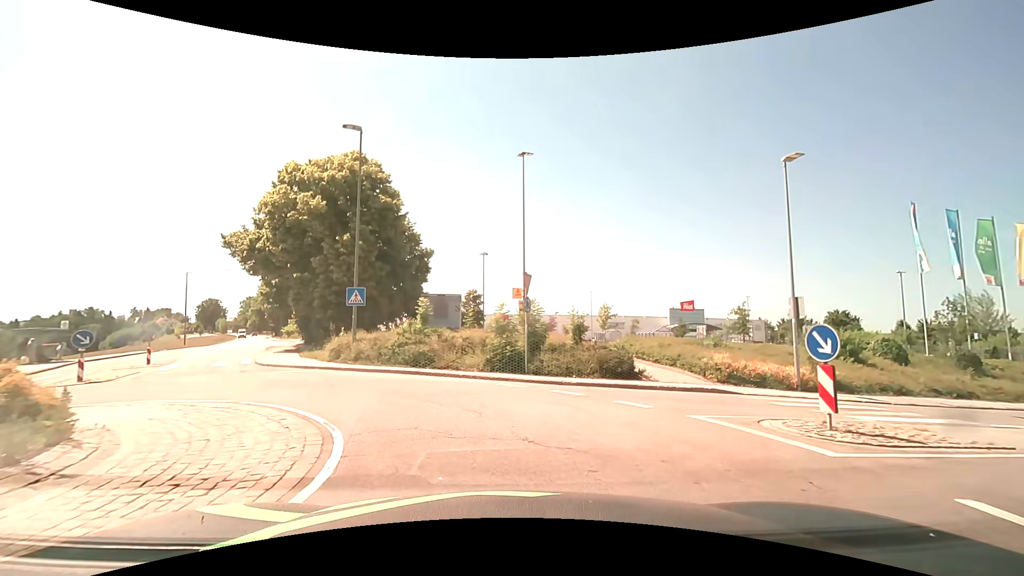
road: tertiary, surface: asphalt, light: Day
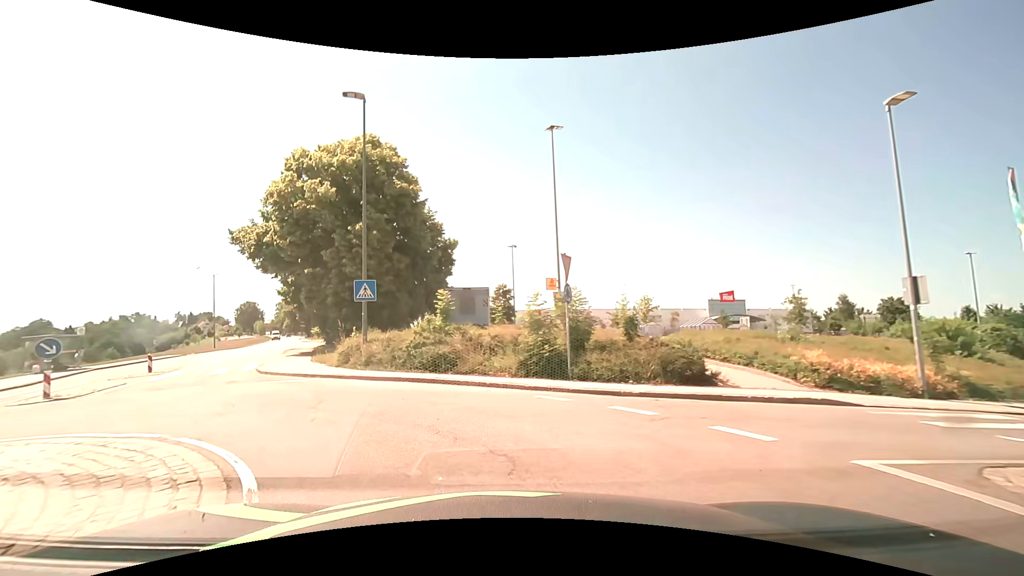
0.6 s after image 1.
(-0.1, +3.3) m; -4°
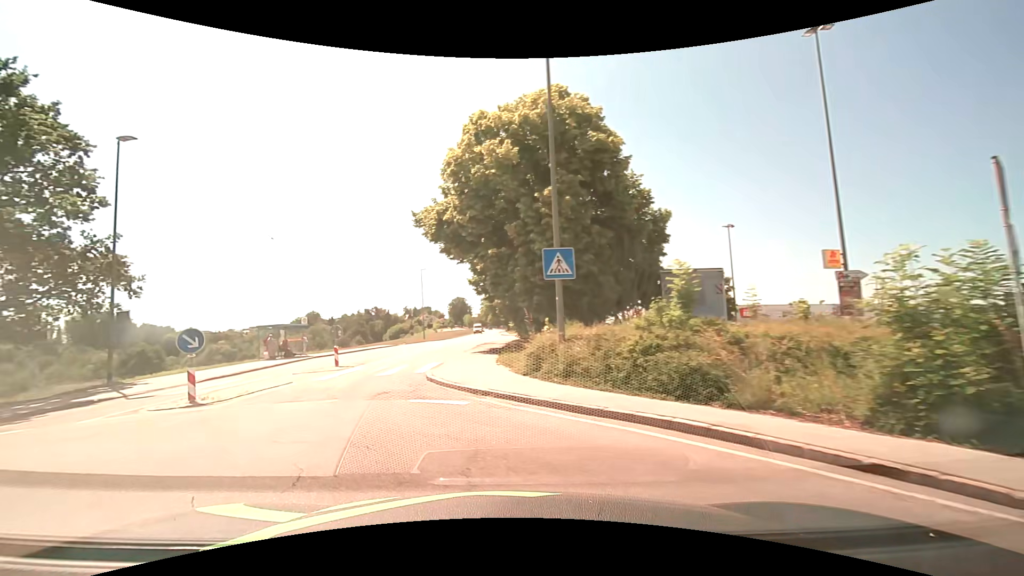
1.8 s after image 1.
(-1.1, +6.5) m; -21°
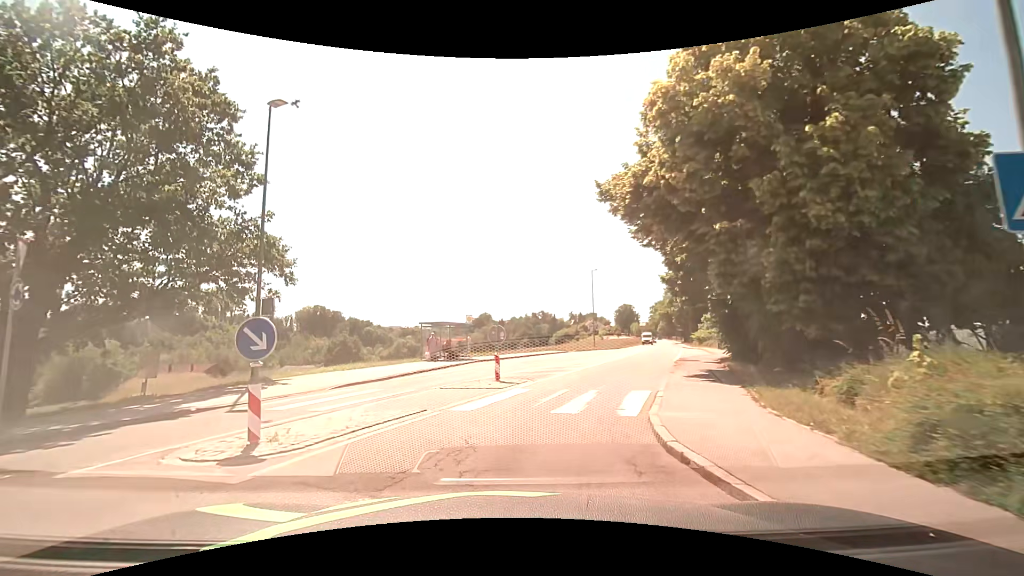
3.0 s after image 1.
(-1.3, +6.6) m; -20°
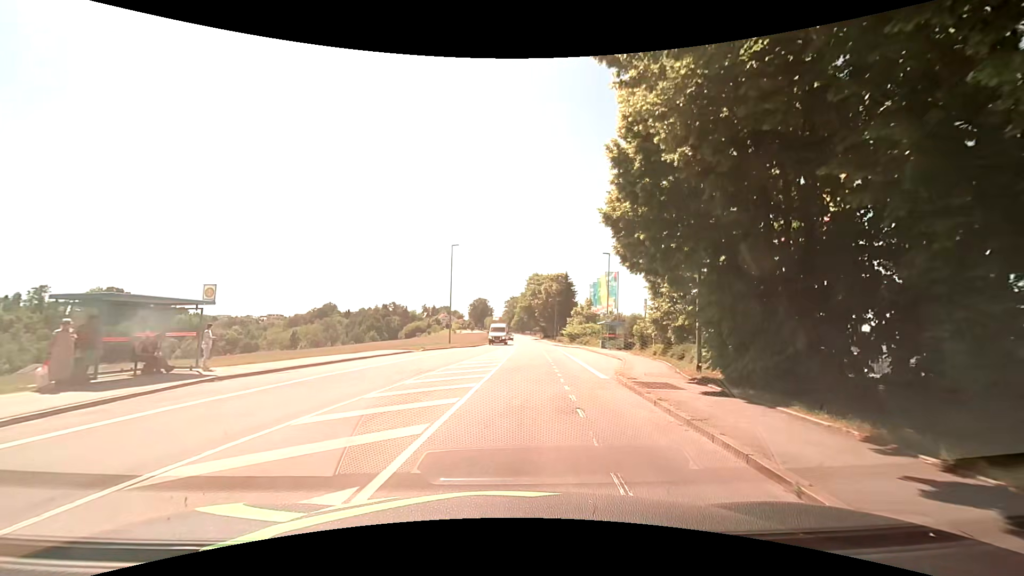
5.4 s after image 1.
(+1.9, +15.4) m; +18°
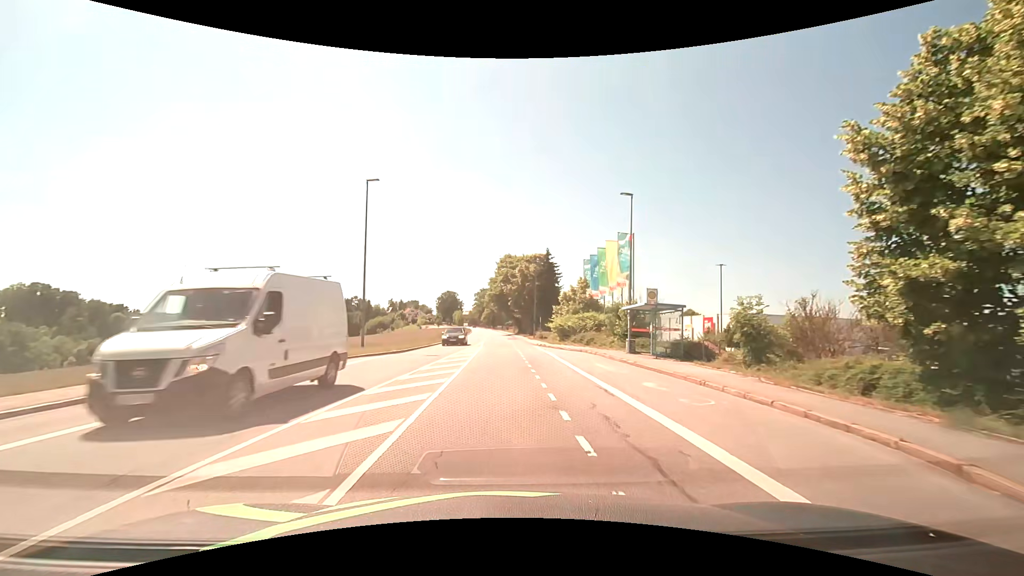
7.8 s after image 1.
(+0.9, +21.1) m; +3°
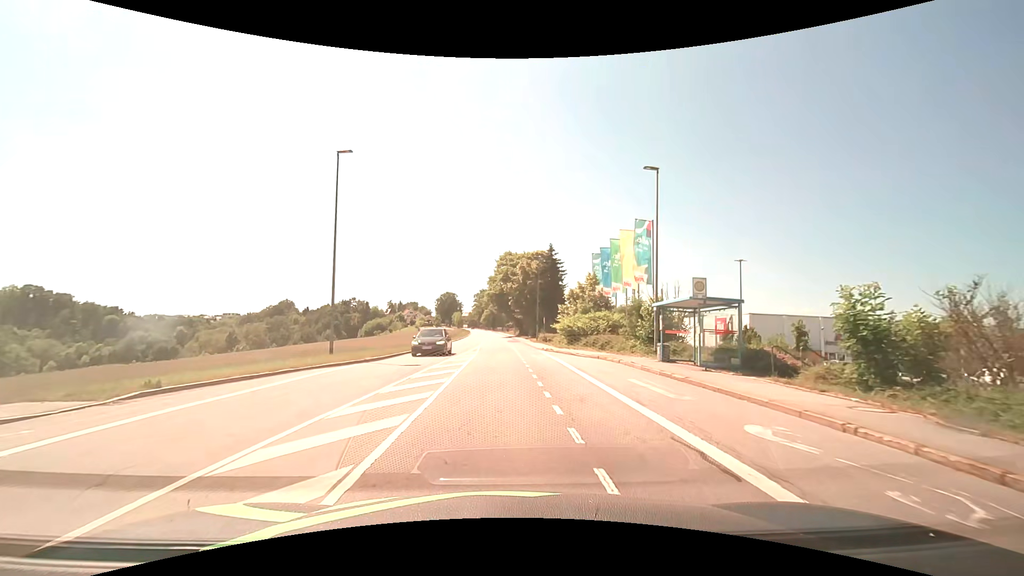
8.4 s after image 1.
(0.0, +5.3) m; 0°
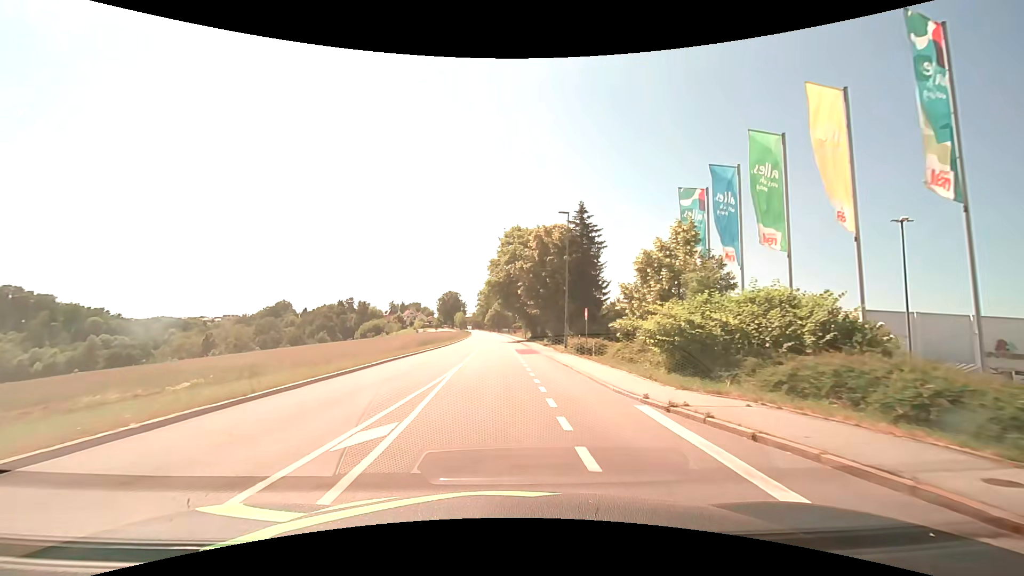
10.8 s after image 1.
(-0.2, +23.2) m; -1°
(0, +10) (0, +20) (0, +30) (0, +40) (-1, +50) (-1, +60) (-1, +70) (-2, +80) (-2, +90) (-2, +100) m
